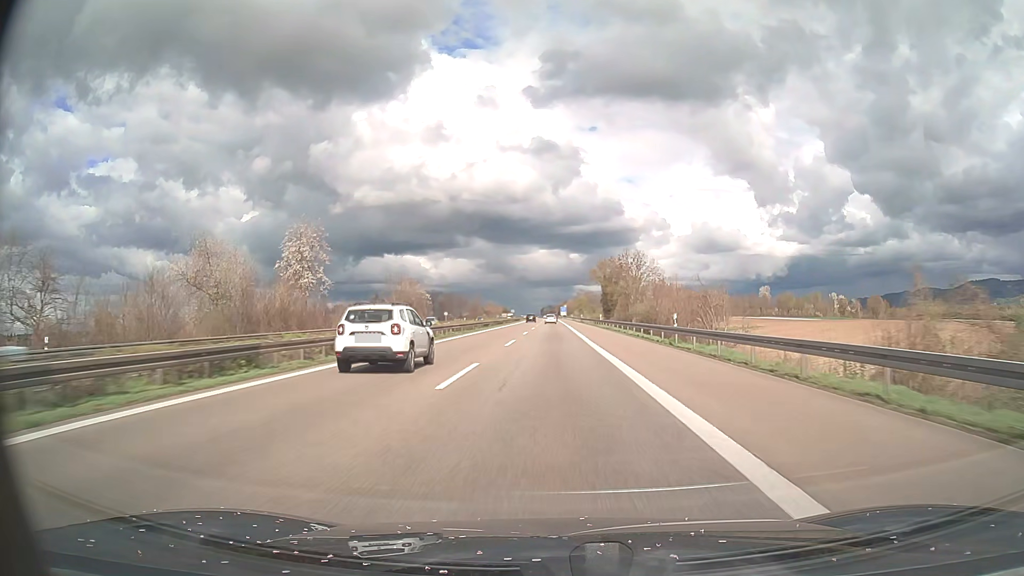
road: motorway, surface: asphalt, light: Day
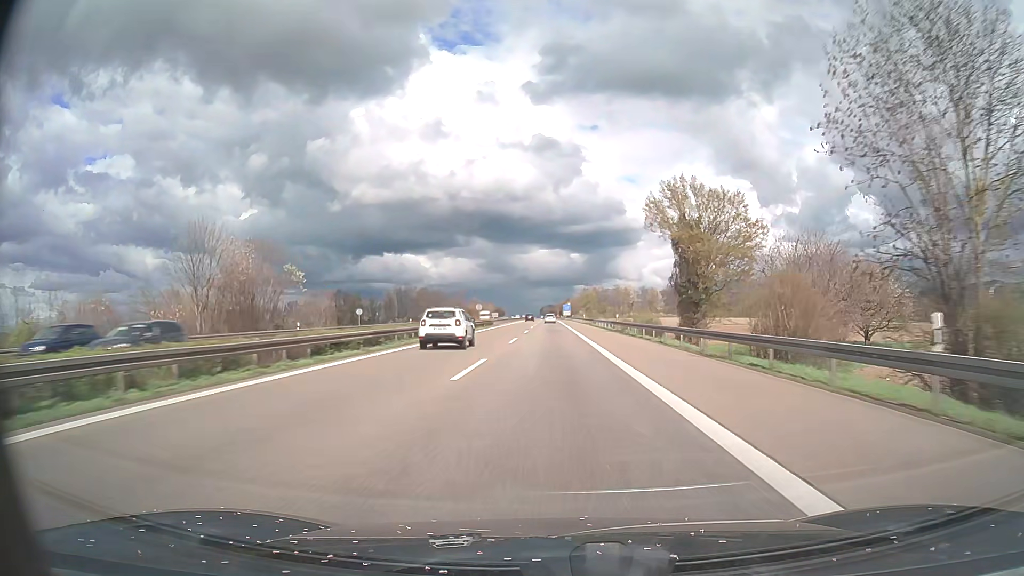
(-0.1, +69.6) m; 0°
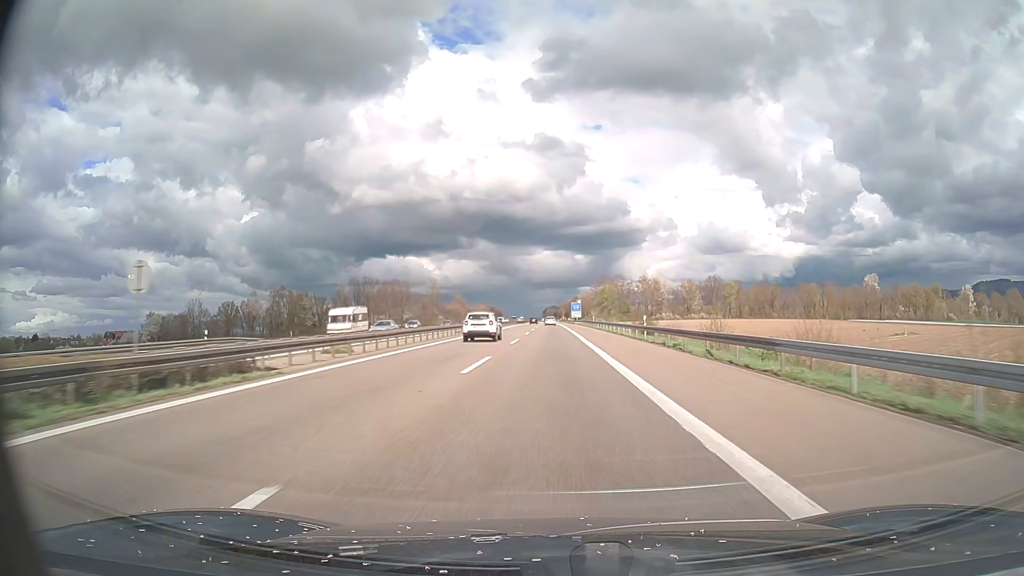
(-0.1, +69.6) m; 0°
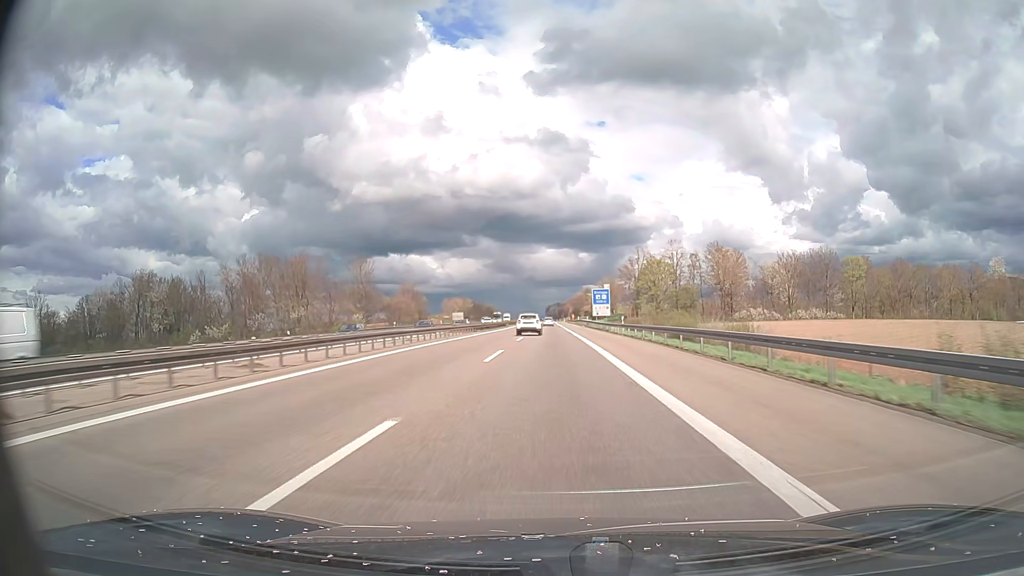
(-0.3, +87.0) m; 0°
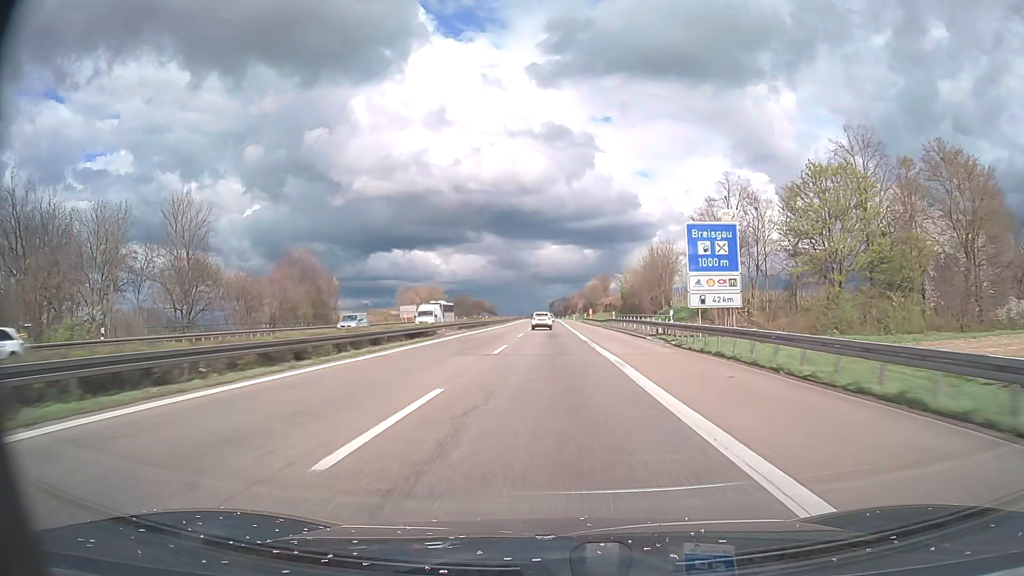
(-0.2, +69.8) m; 0°
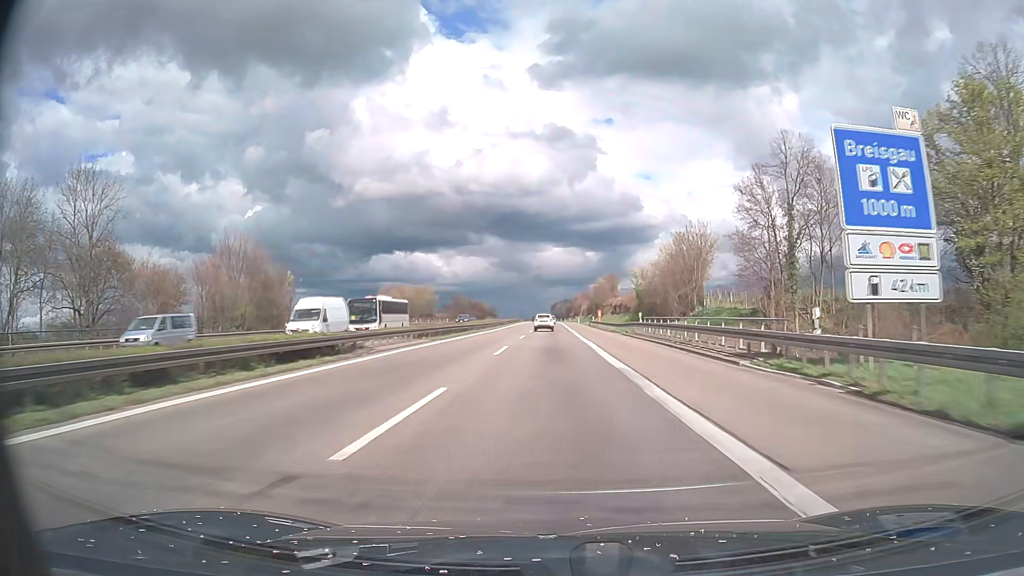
(0.0, +17.5) m; 0°
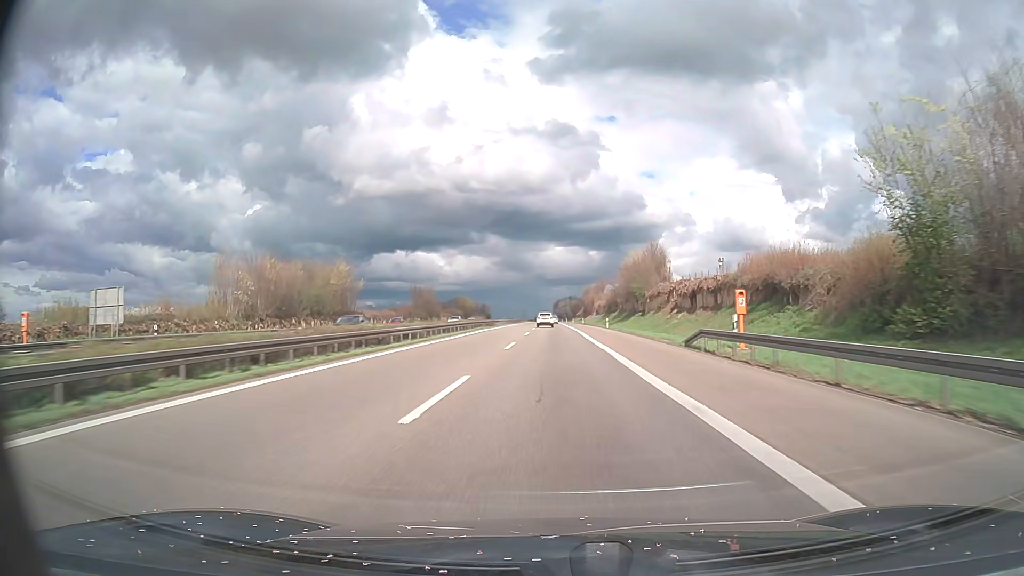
(-0.3, +69.8) m; 0°
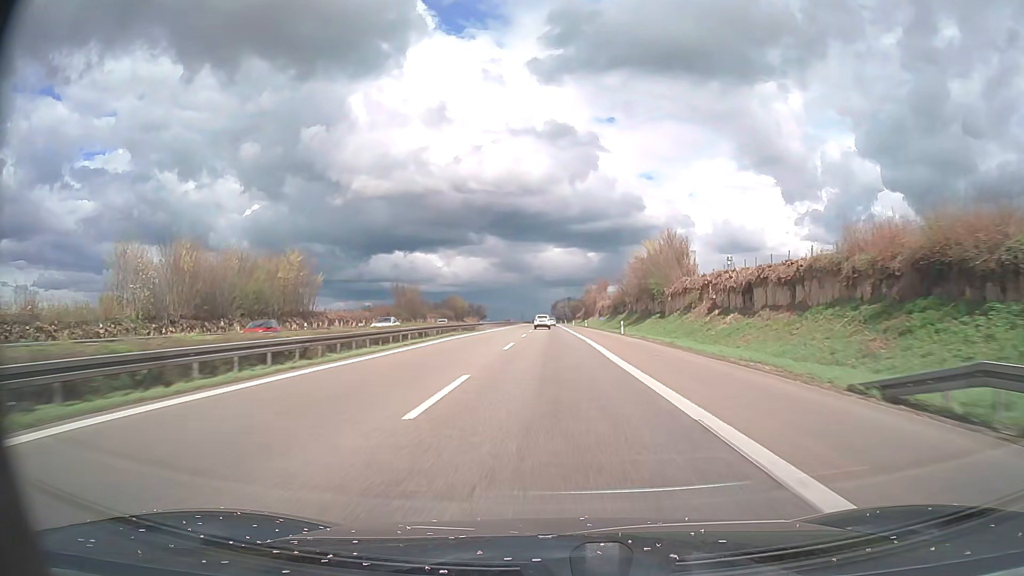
(-0.1, +17.5) m; 0°
(0, +10) (0, +20) (0, +30) (0, +40) (0, +50) (0, +60) (0, +70) (0, +80) (0, +90) (0, +100) m
